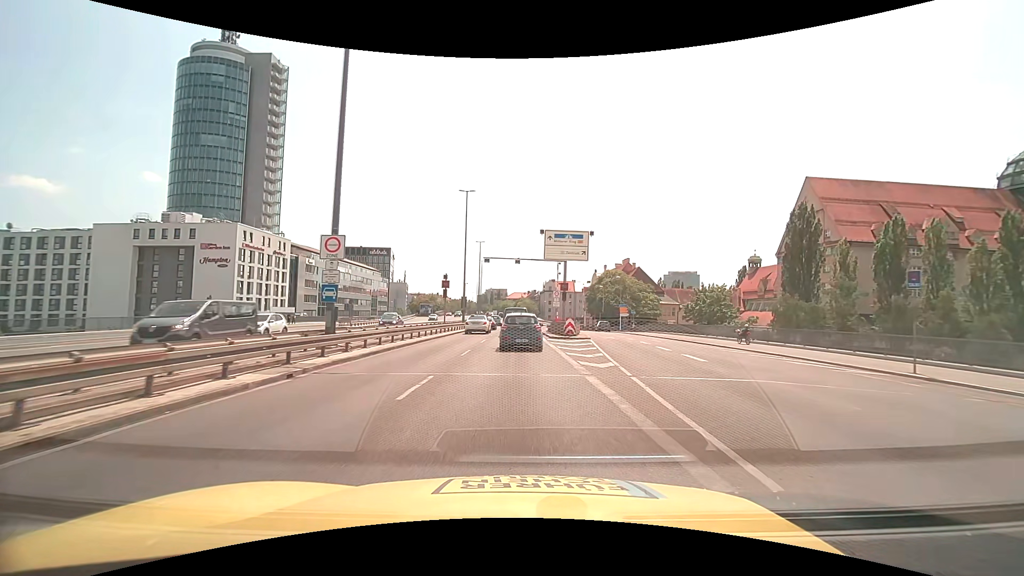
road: trunk_link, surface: asphalt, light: Day
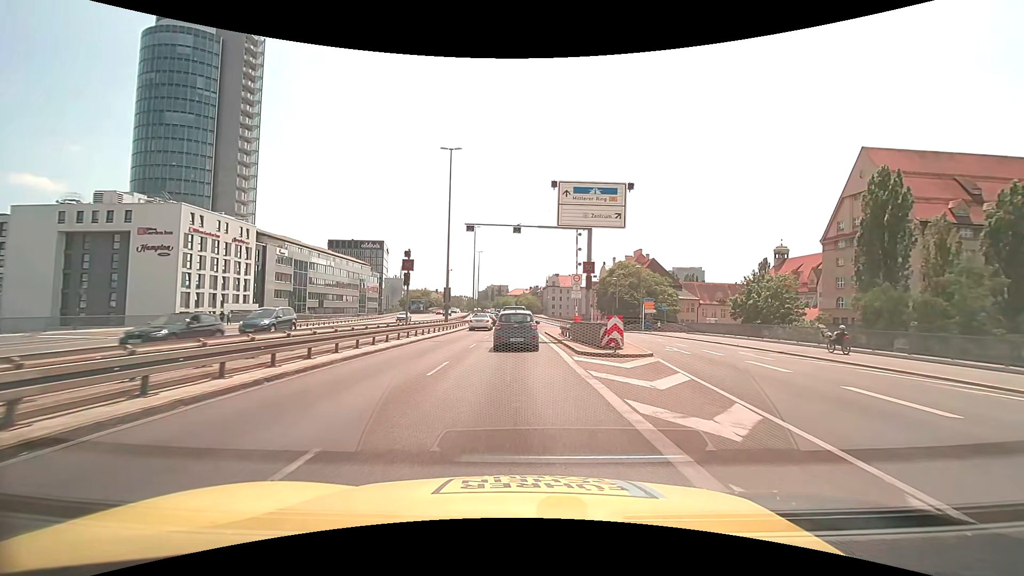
(0.0, +14.8) m; 0°
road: trunk
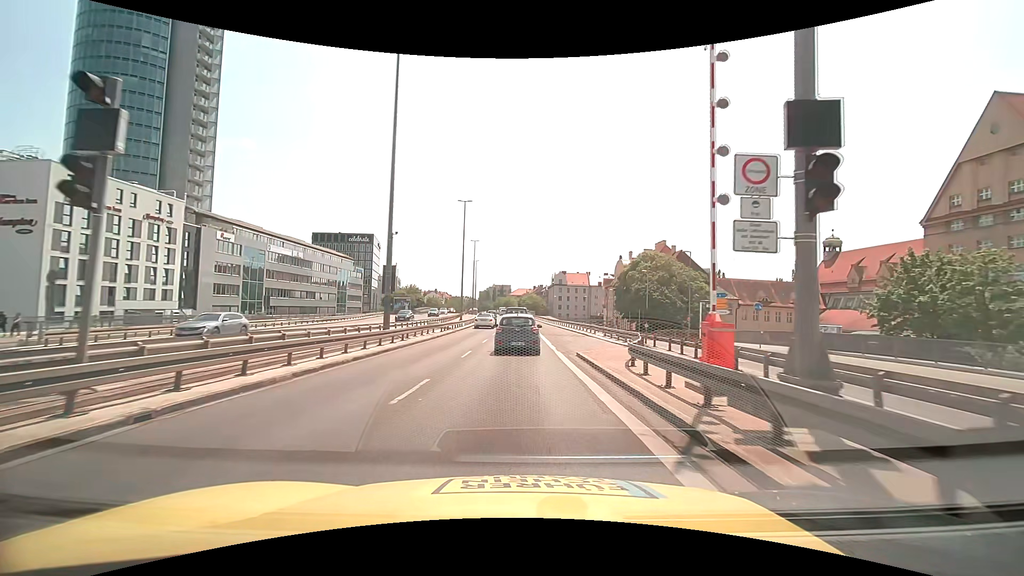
(-0.2, +21.4) m; -1°
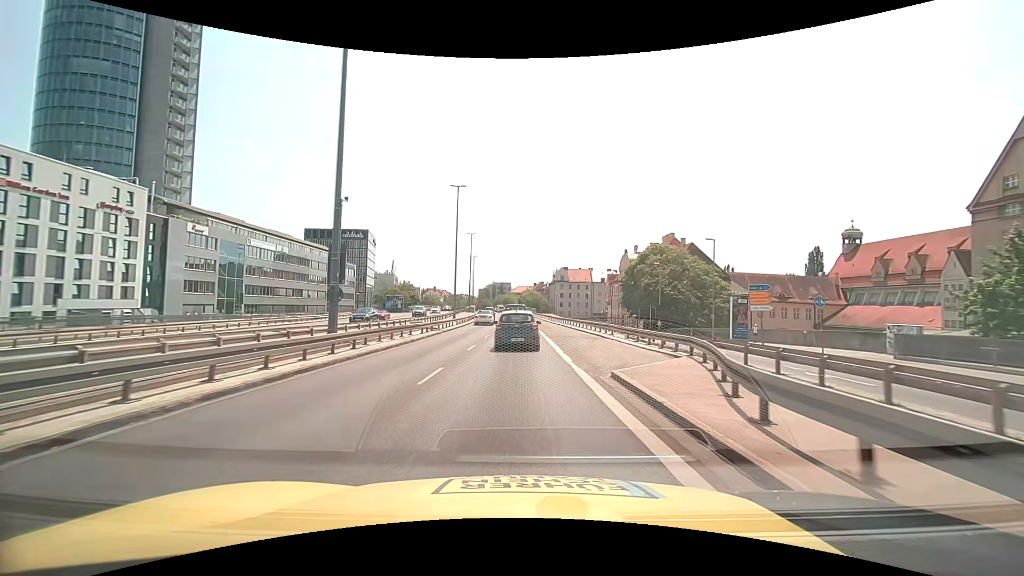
(0.0, +7.1) m; 0°
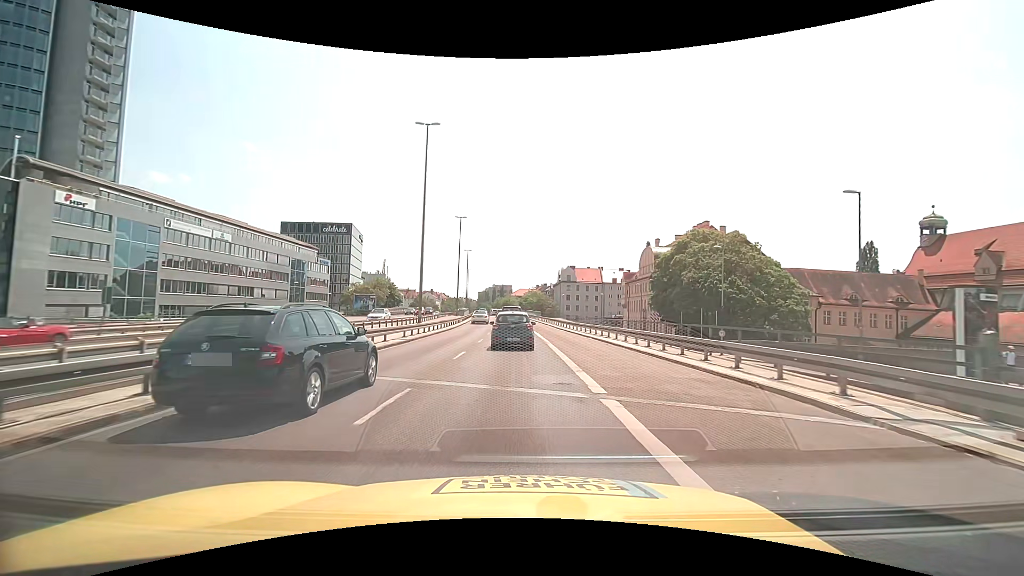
(+0.1, +21.7) m; 0°
(0, +10) (0, +20) (0, +30) (0, +40) (-1, +50) (-1, +60) (-2, +70) (-3, +80) (-3, +90) (-4, +100) m
